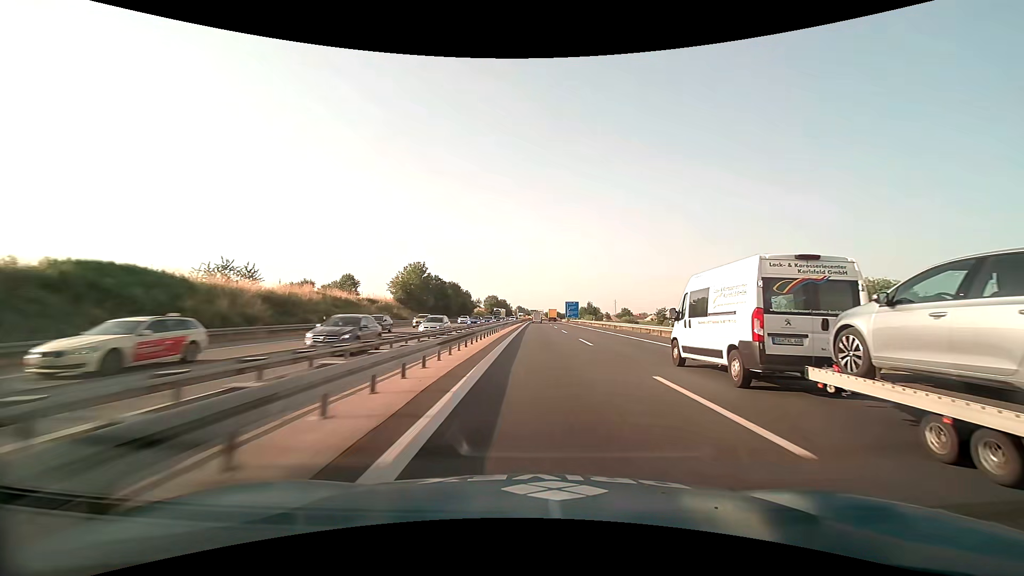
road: motorway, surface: asphalt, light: Day
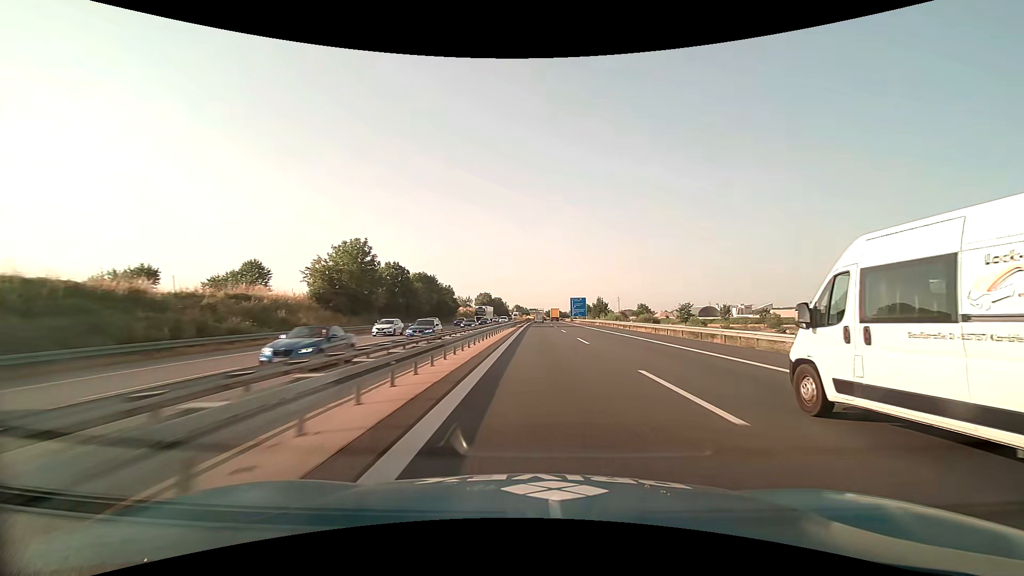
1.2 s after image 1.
(0.0, +34.6) m; 0°
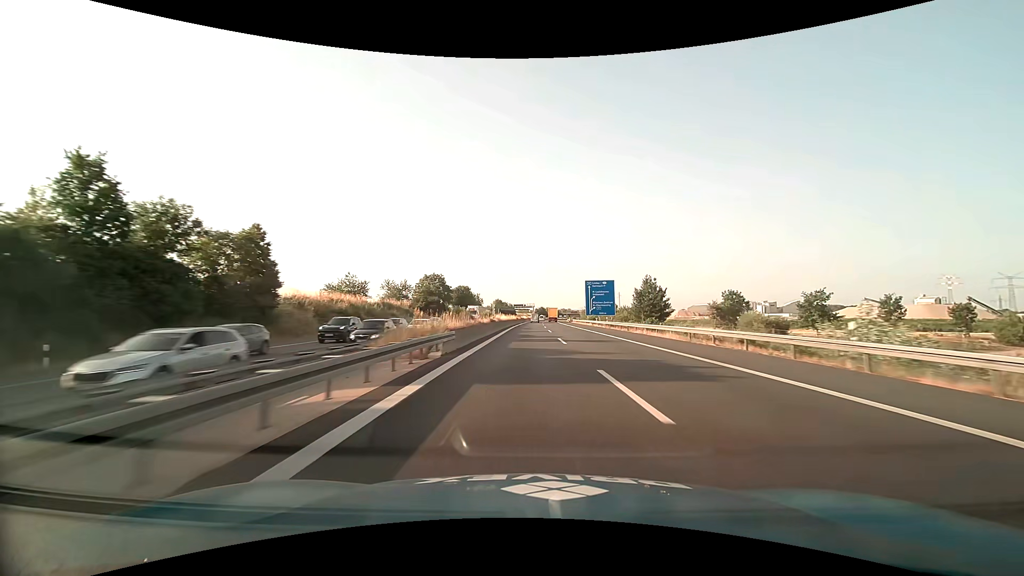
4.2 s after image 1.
(+1.1, +90.3) m; +1°
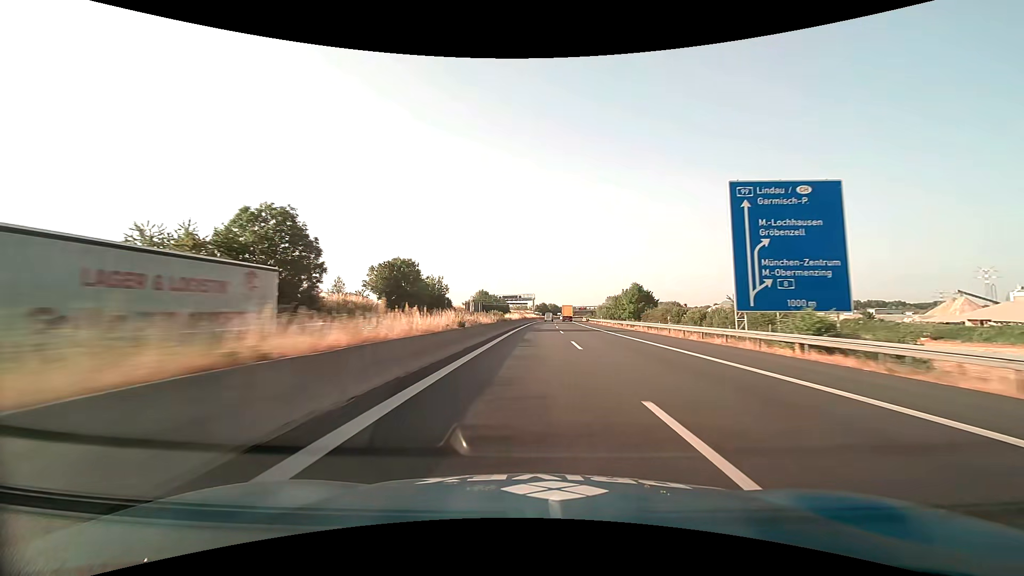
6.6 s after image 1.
(-0.2, +76.7) m; 0°
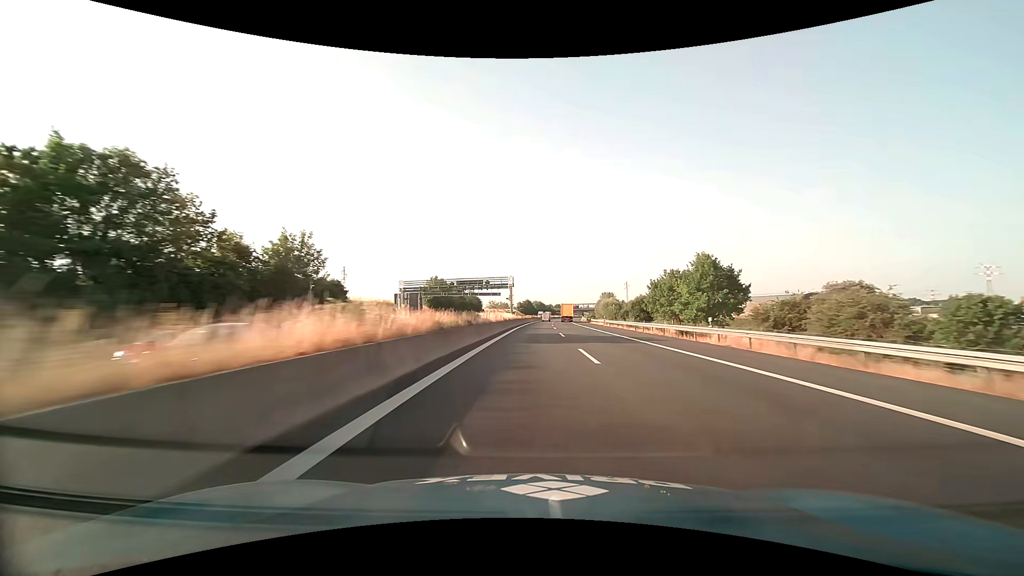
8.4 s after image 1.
(+0.9, +59.9) m; +2°
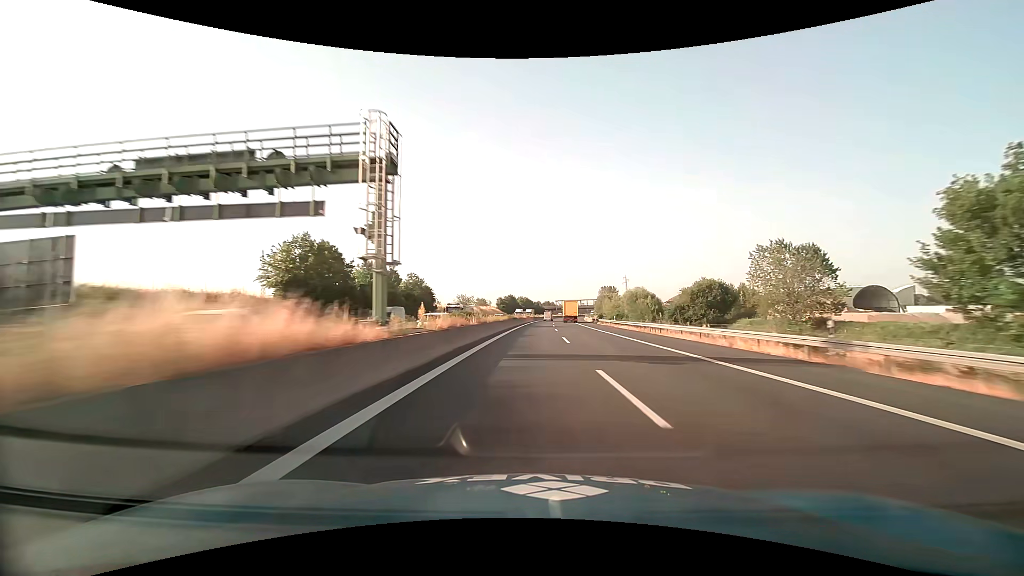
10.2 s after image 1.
(+0.8, +61.7) m; +2°
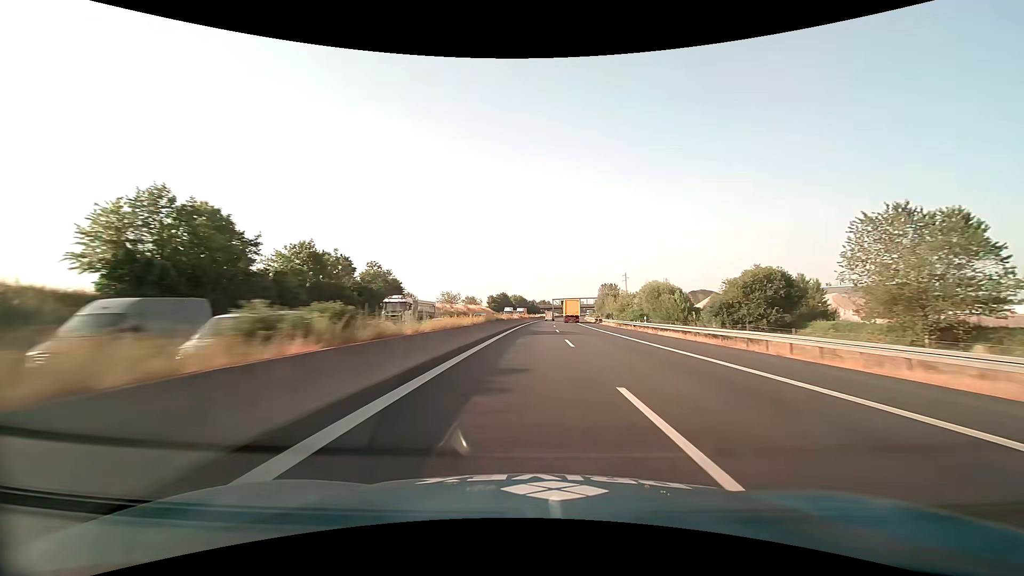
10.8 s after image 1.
(+0.1, +20.9) m; +1°
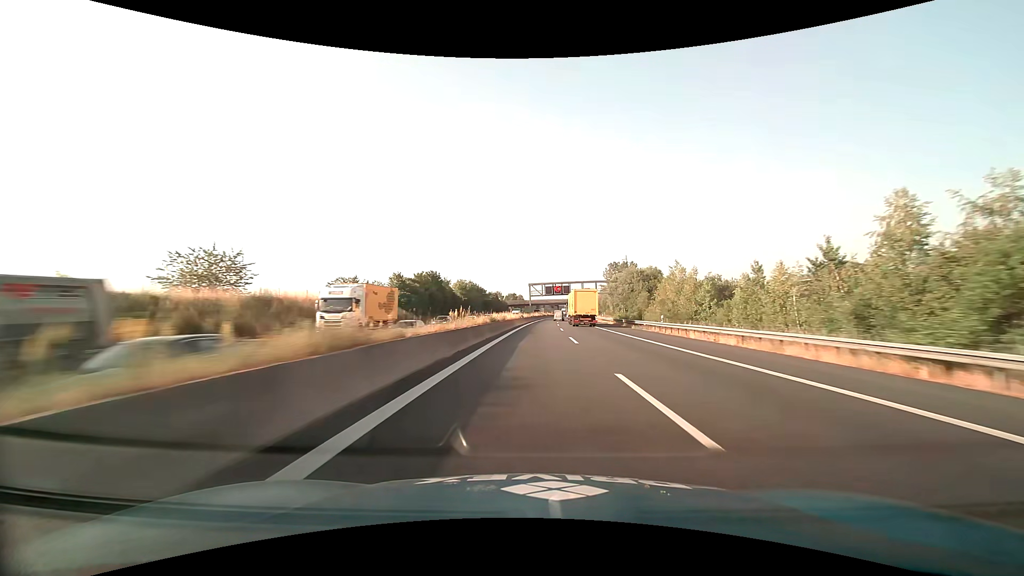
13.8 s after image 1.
(+2.8, +105.7) m; +3°
(0, +10) (0, +20) (0, +30) (0, +40) (+1, +50) (+1, +60) (+1, +70) (+2, +80) (+2, +90) (+3, +100) m
